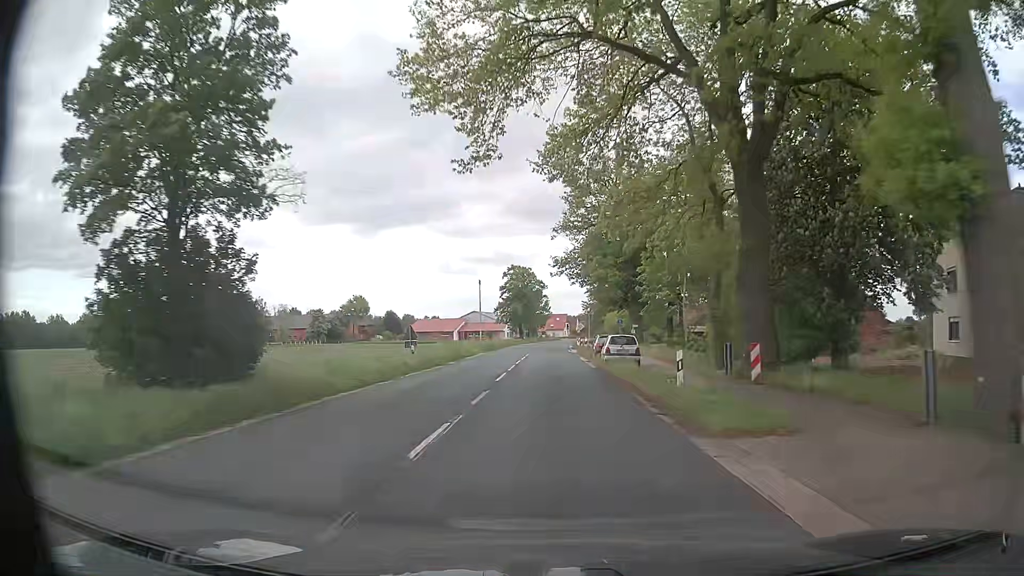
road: secondary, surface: asphalt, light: Day
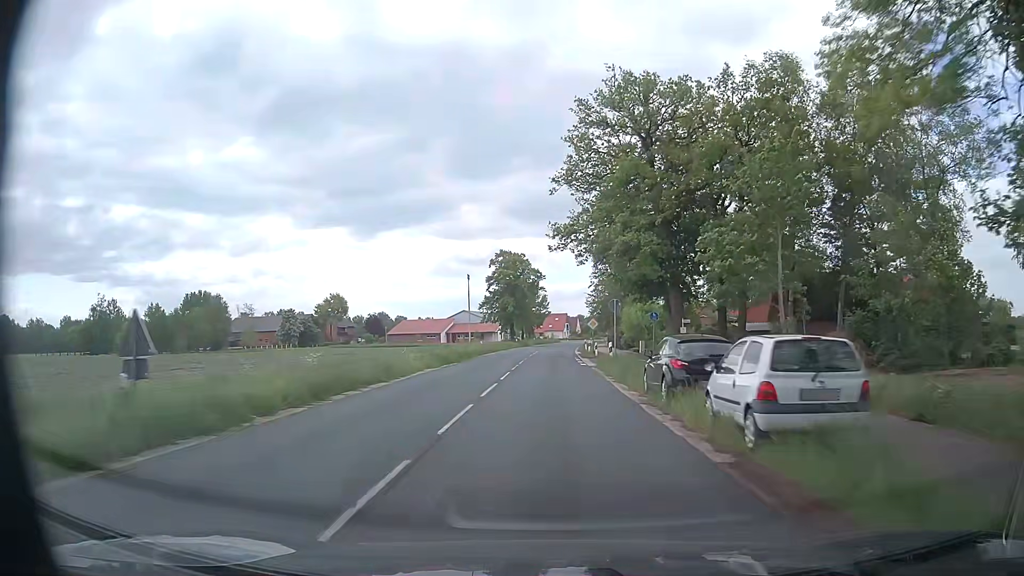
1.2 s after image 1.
(-0.2, +21.9) m; 0°
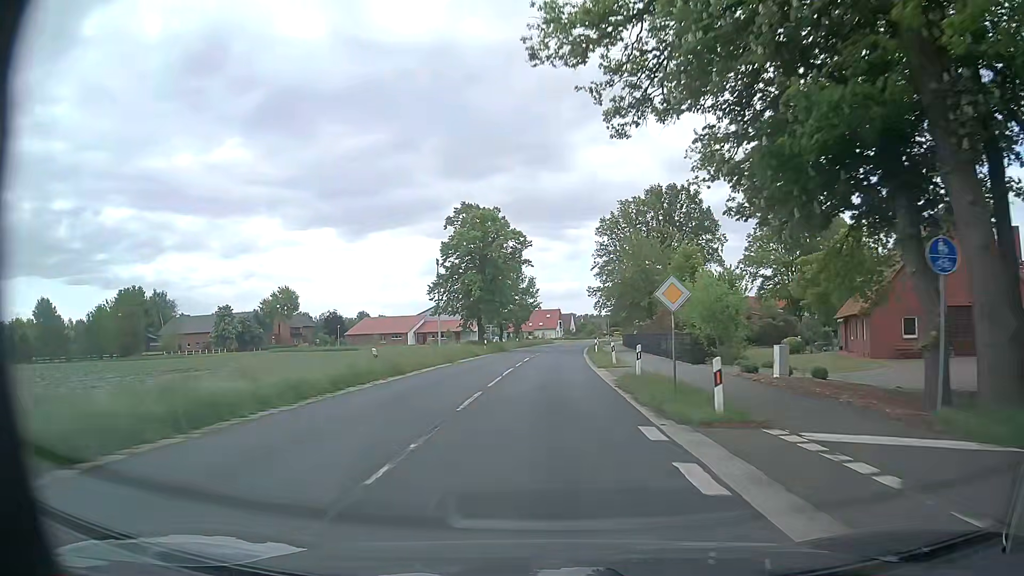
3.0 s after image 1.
(0.0, +33.3) m; 0°
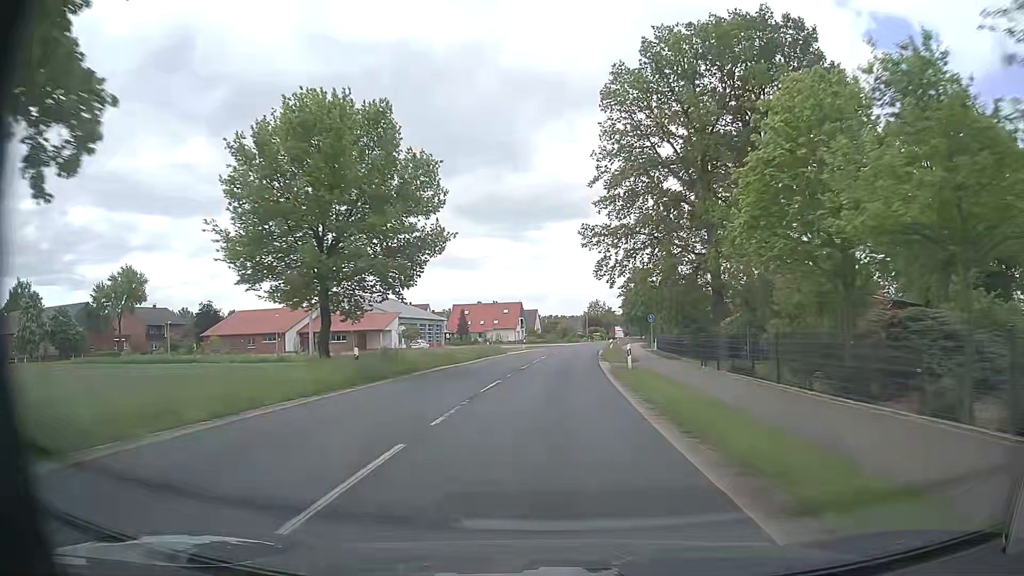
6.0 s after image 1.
(+1.3, +56.0) m; +3°
(0, +10) (0, +20) (+1, +30) (+1, +40) (+2, +50) (+3, +60) (+4, +70) (+5, +80) (+6, +90) (+8, +100) m
